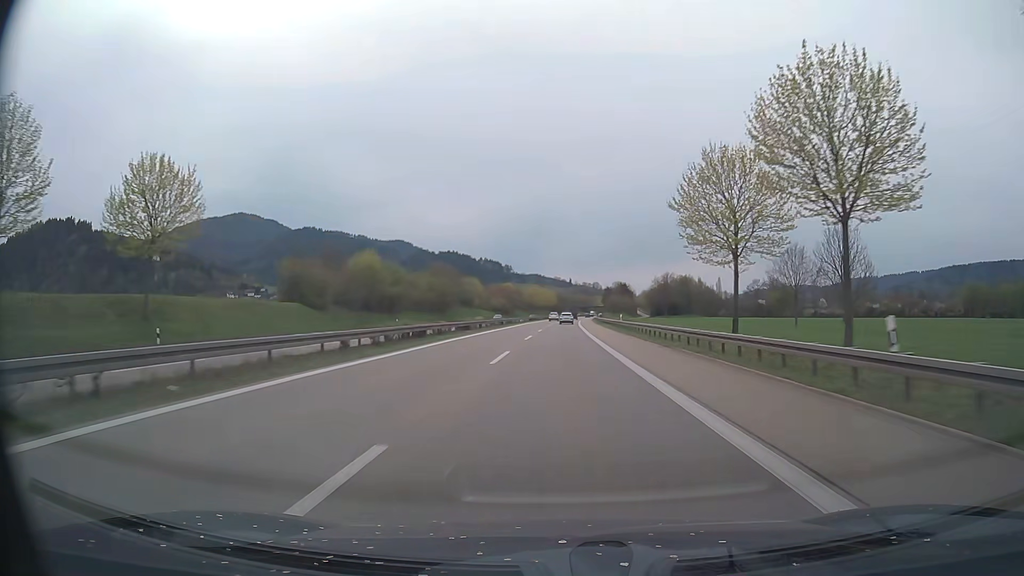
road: trunk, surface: asphalt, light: Day
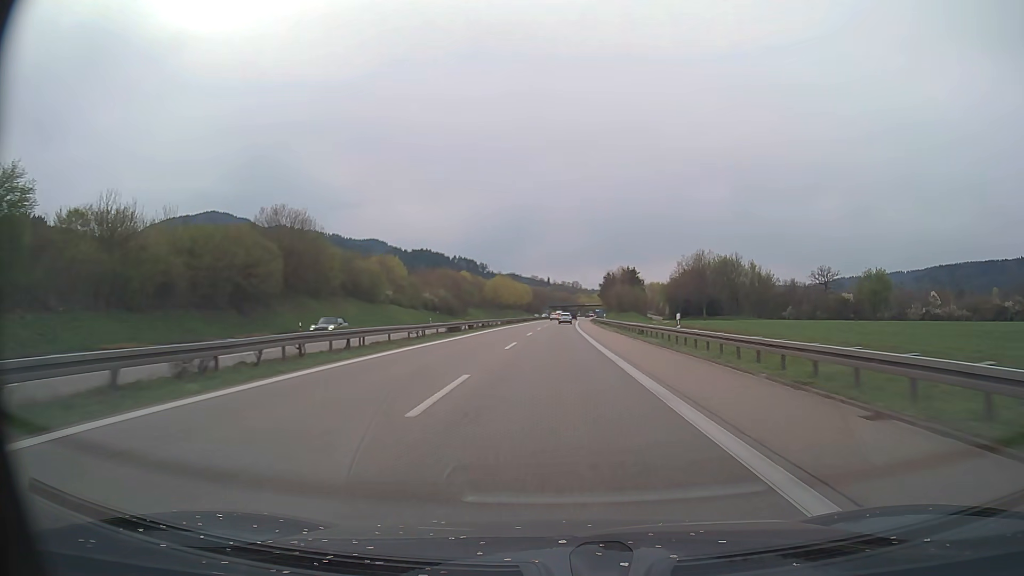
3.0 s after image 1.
(+1.4, +78.5) m; +2°
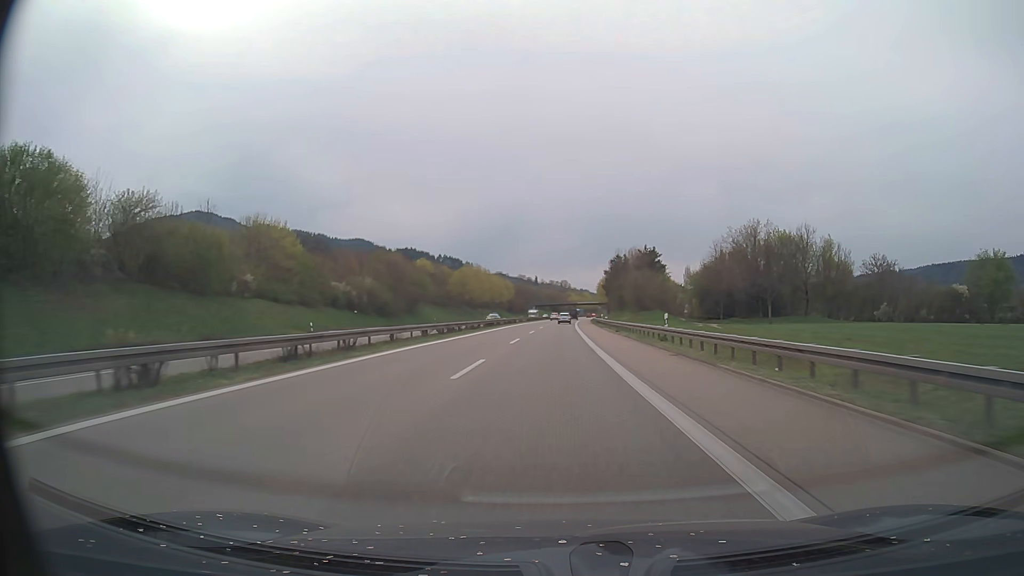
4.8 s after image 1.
(+0.4, +46.5) m; +1°
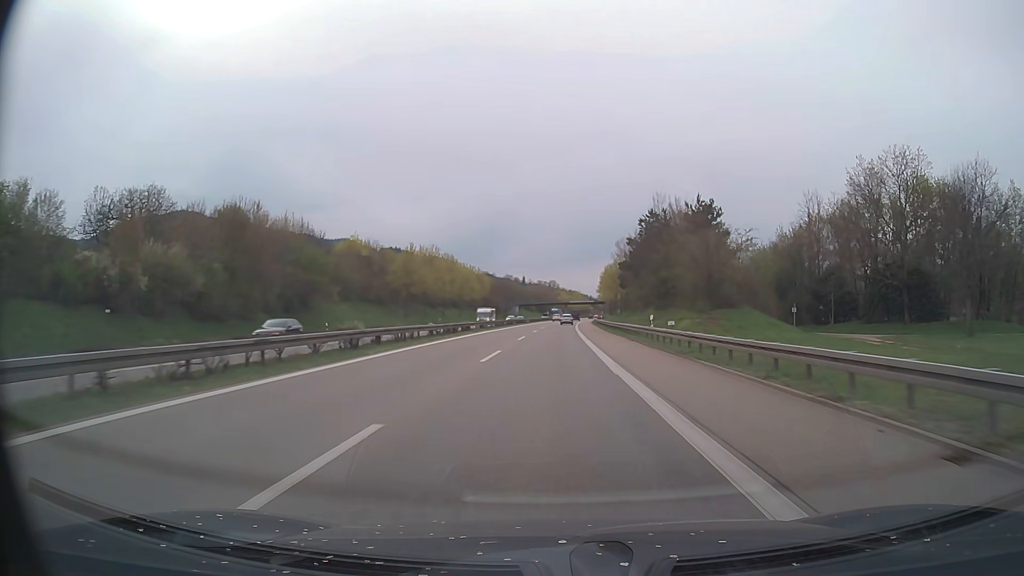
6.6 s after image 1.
(+0.3, +46.3) m; +1°
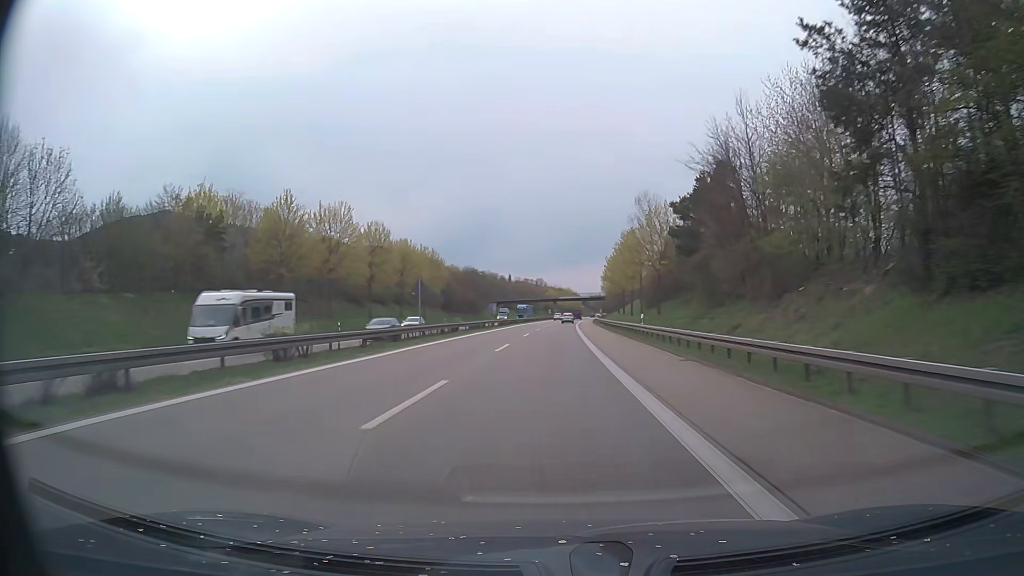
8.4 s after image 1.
(+0.4, +46.2) m; +1°
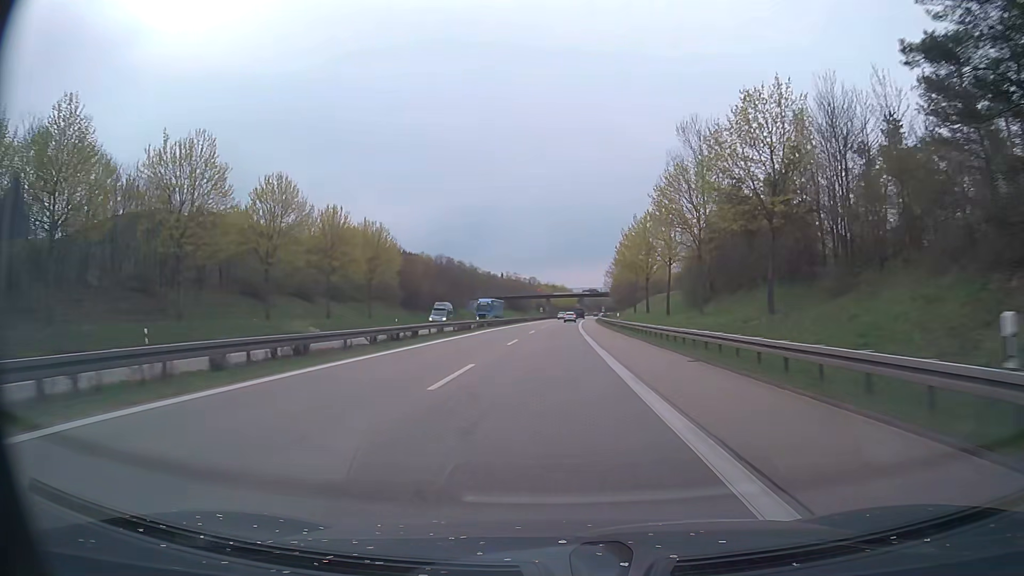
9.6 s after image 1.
(+0.1, +30.7) m; 0°
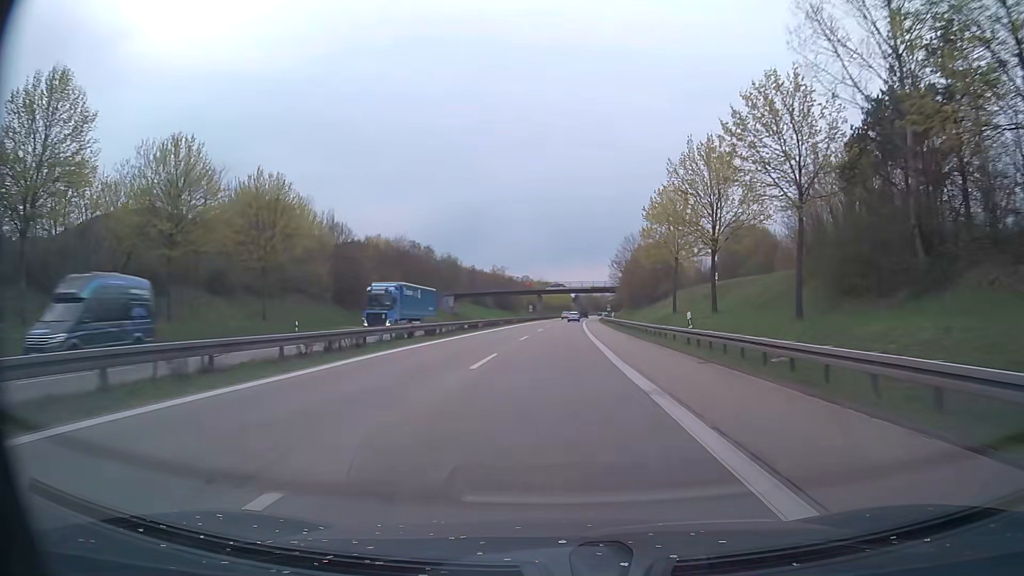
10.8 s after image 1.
(+0.2, +30.1) m; +1°
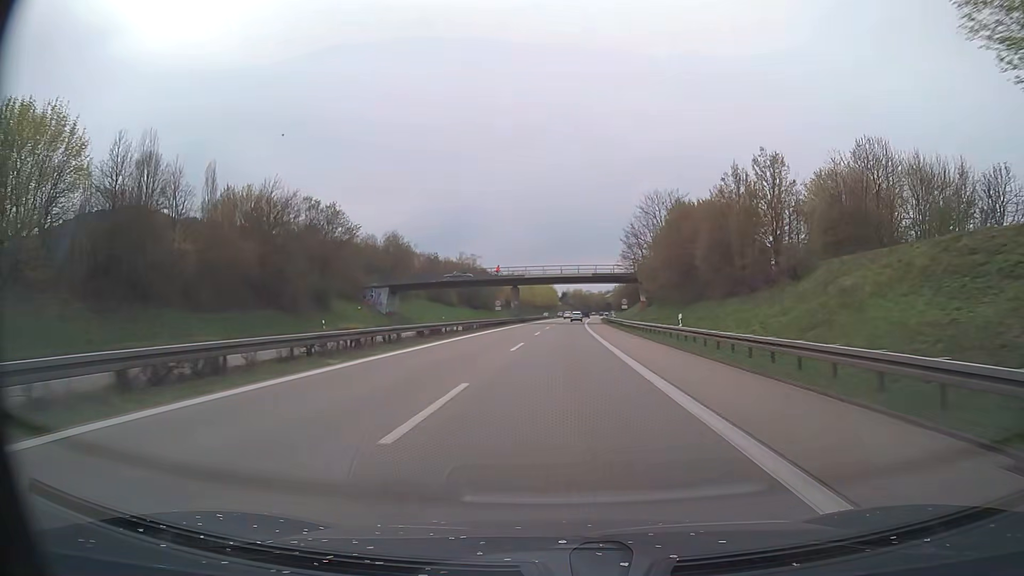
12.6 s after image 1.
(+0.4, +43.7) m; +1°
(0, +10) (0, +20) (0, +30) (+1, +40) (+1, +50) (+1, +60) (+2, +70) (+2, +80) (+3, +90) (+3, +100) m
